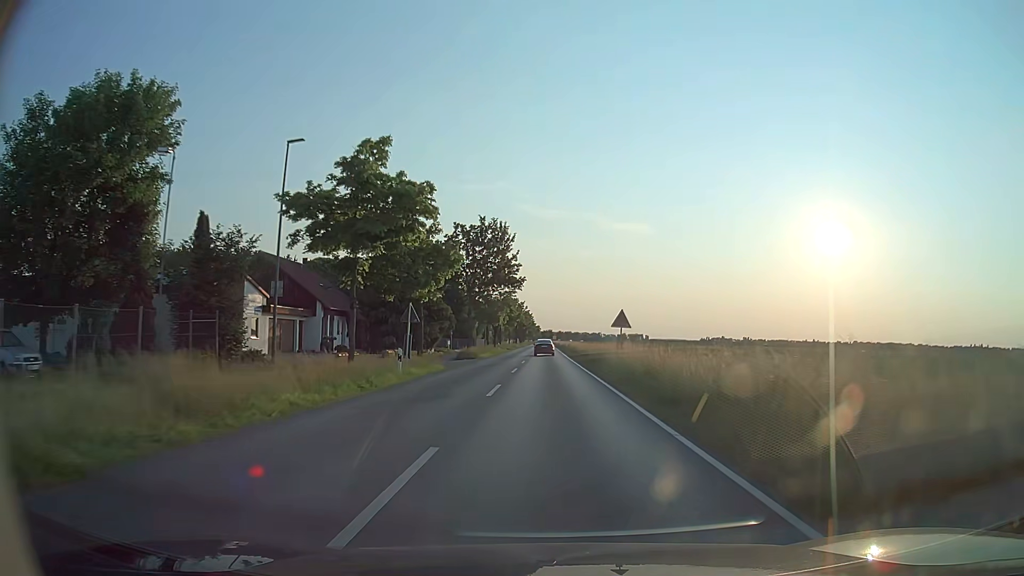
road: secondary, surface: asphalt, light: Day
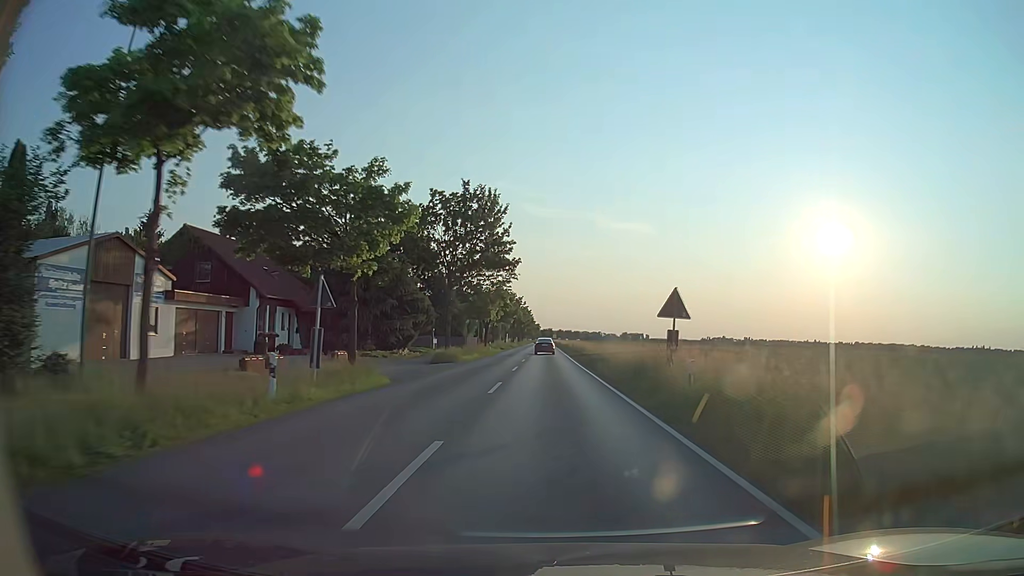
(0.0, +11.6) m; 0°
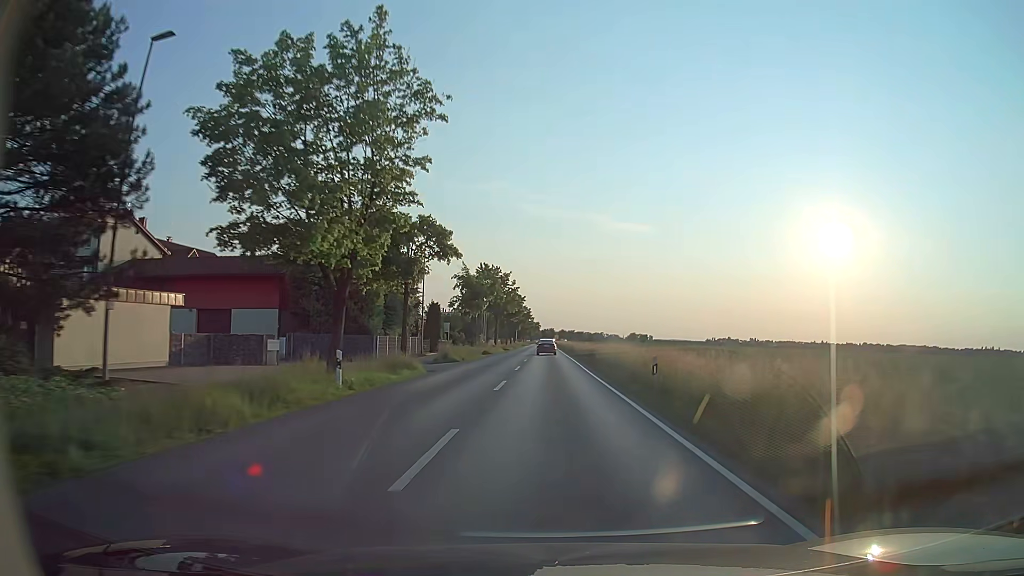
(+0.1, +46.9) m; 0°
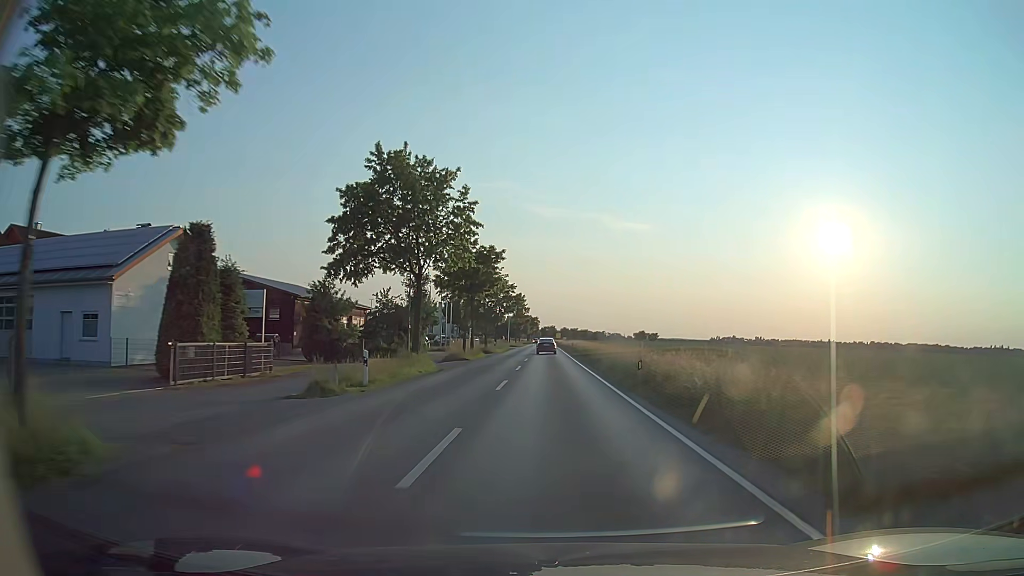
(+0.1, +48.0) m; 0°
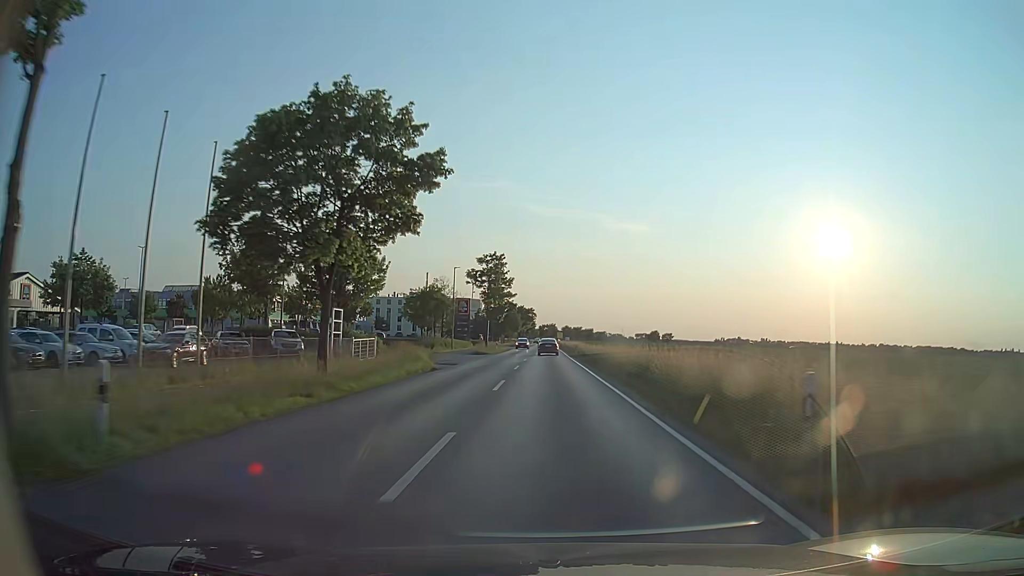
(+0.1, +60.6) m; 0°
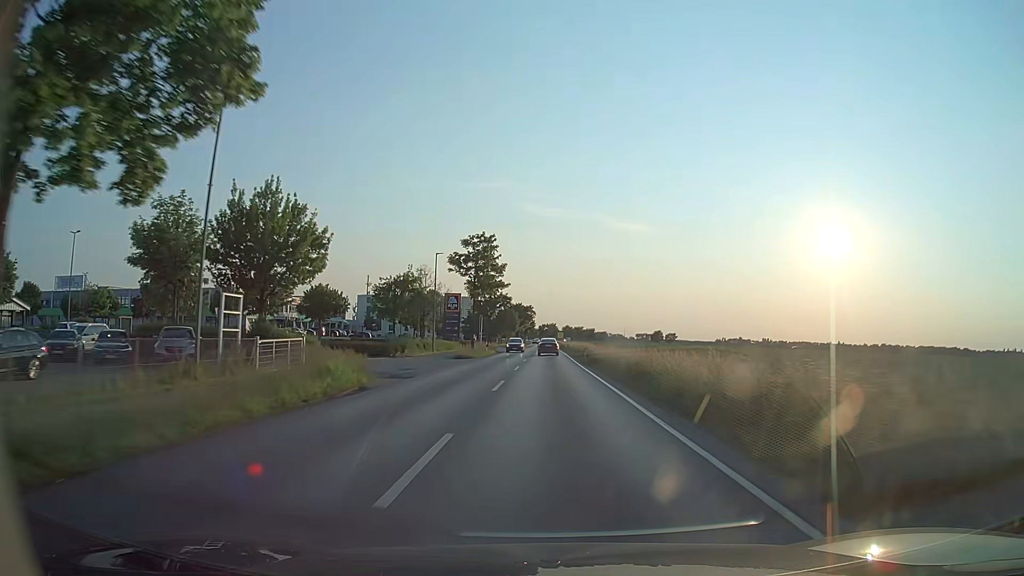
(0.0, +12.2) m; 0°
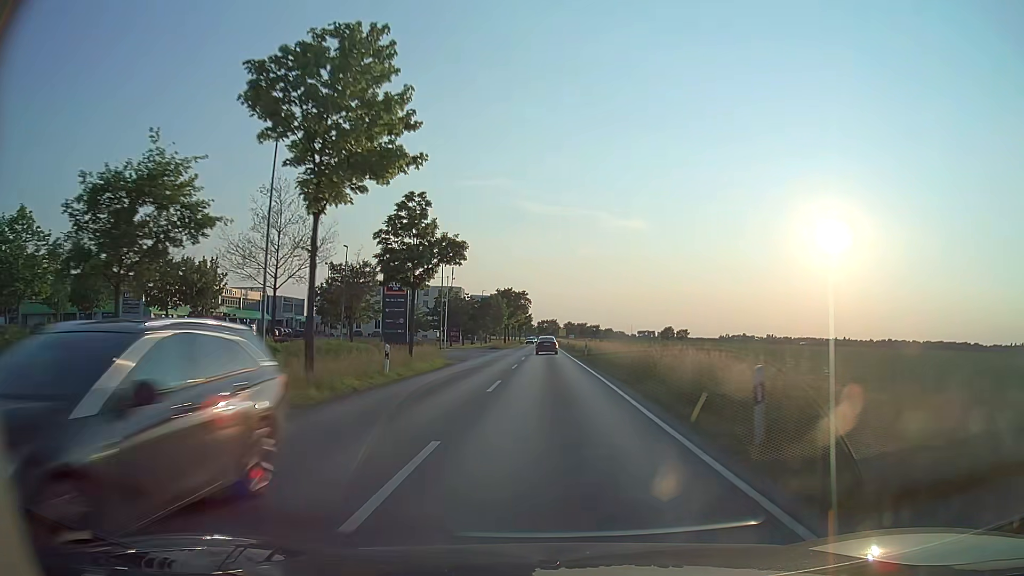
(0.0, +36.8) m; 0°
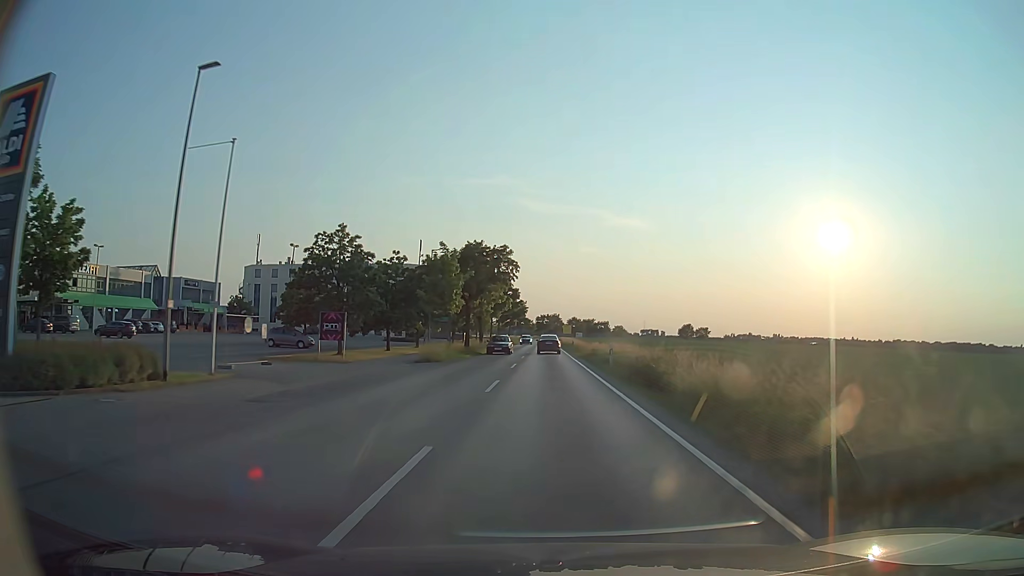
(-0.1, +48.4) m; 0°
(0, +10) (0, +20) (0, +30) (0, +40) (0, +50) (0, +60) (0, +70) (0, +80) (0, +90) (0, +100) m
